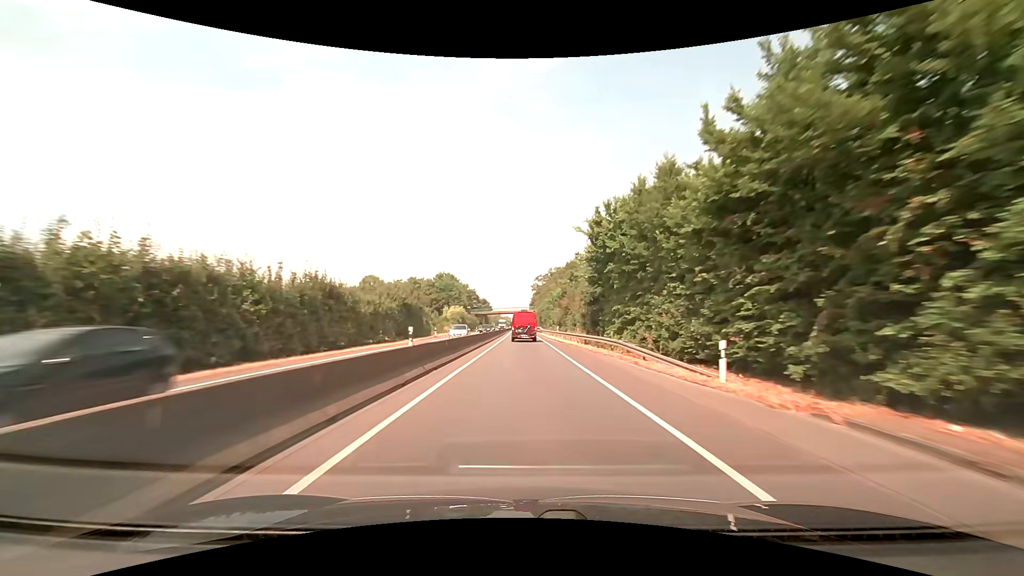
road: trunk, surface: asphalt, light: Day
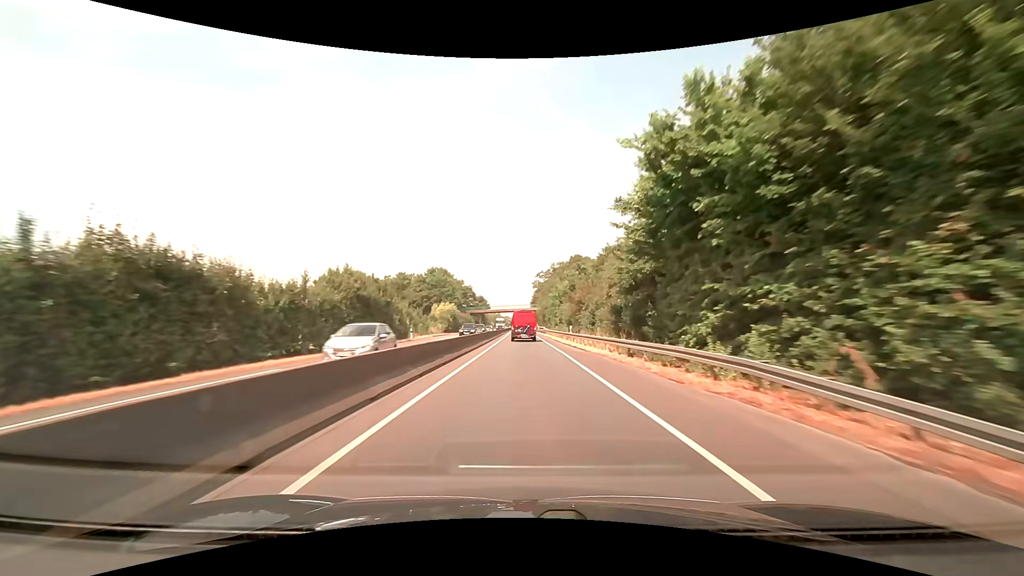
(0.0, +14.2) m; 0°
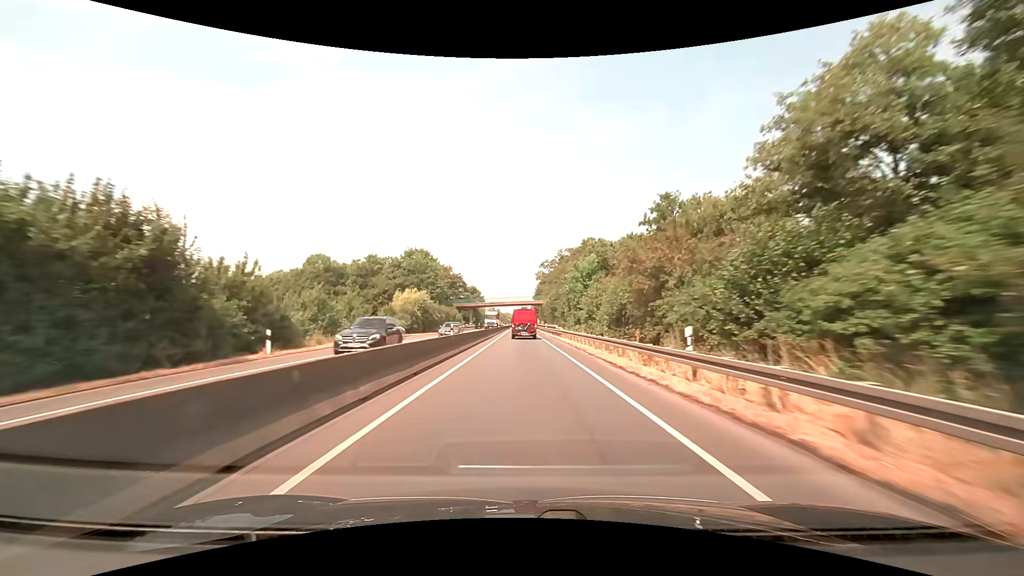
(0.0, +28.4) m; 0°
(0, +10) (0, +20) (0, +30) (0, +40) (0, +50) (0, +60) (-1, +70) (-1, +80) (-1, +90) (-1, +100) m
